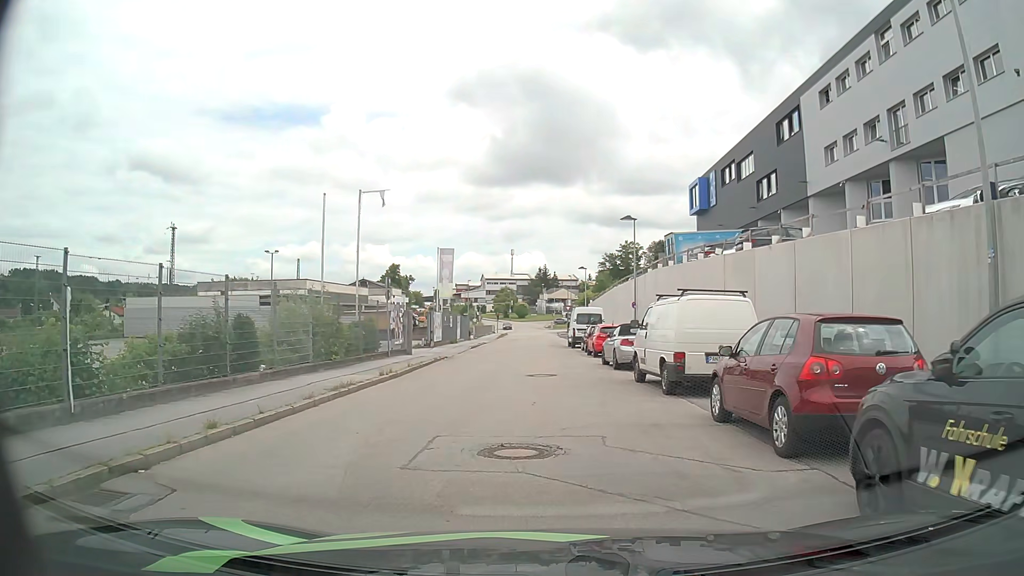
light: Day
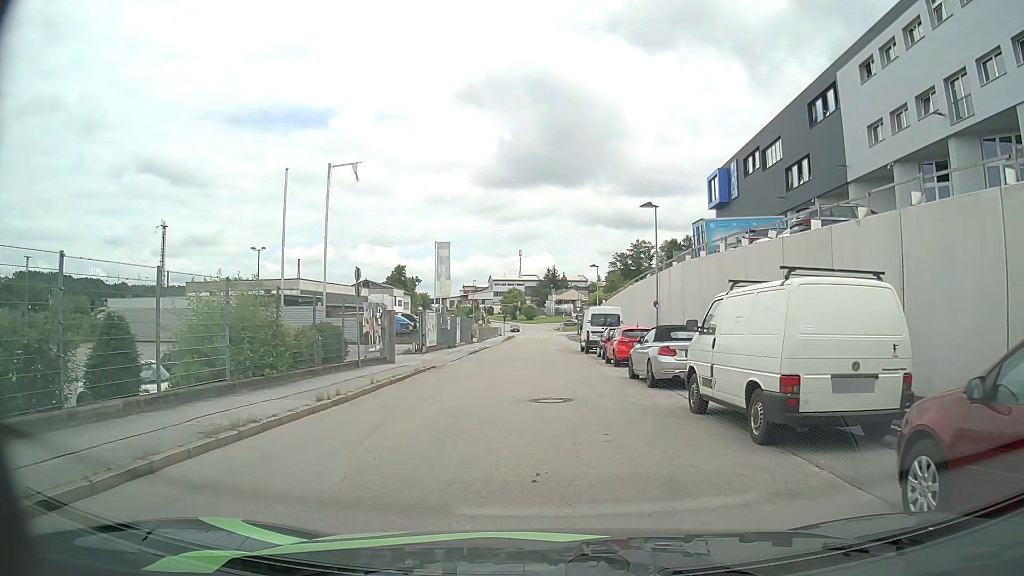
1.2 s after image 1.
(0.0, +5.4) m; -1°
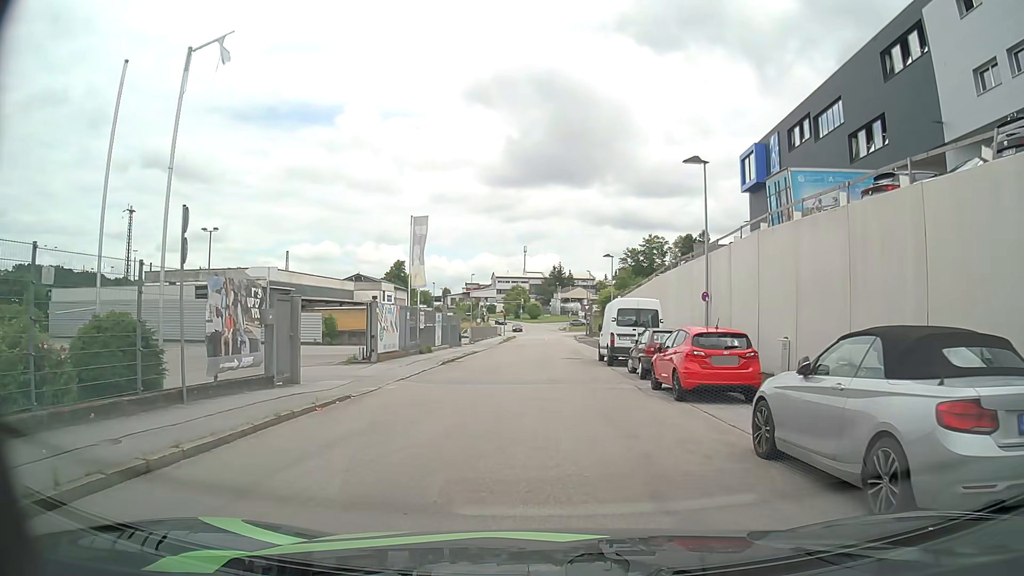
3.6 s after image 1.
(0.0, +10.9) m; -1°
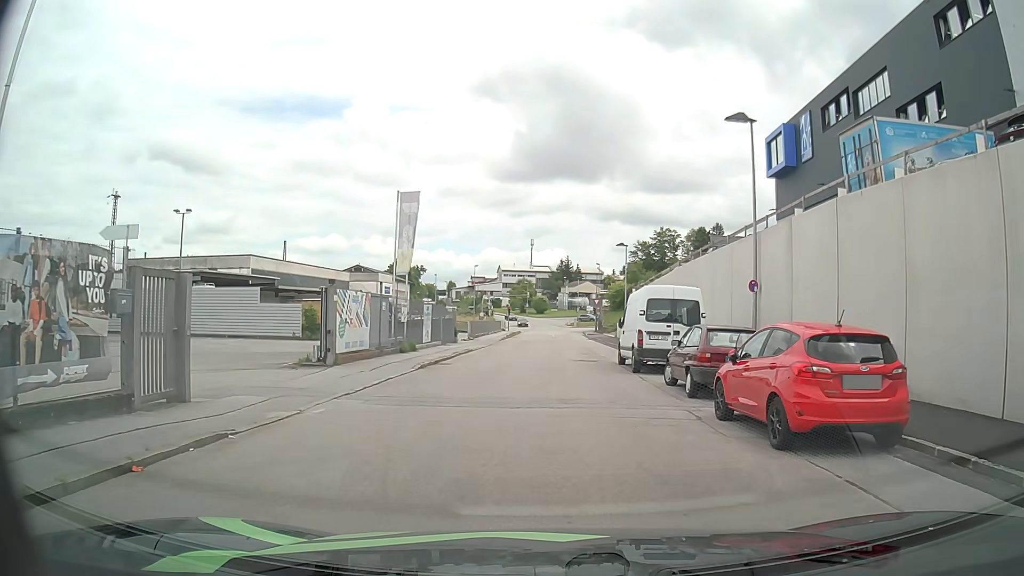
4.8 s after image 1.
(0.0, +5.6) m; -1°
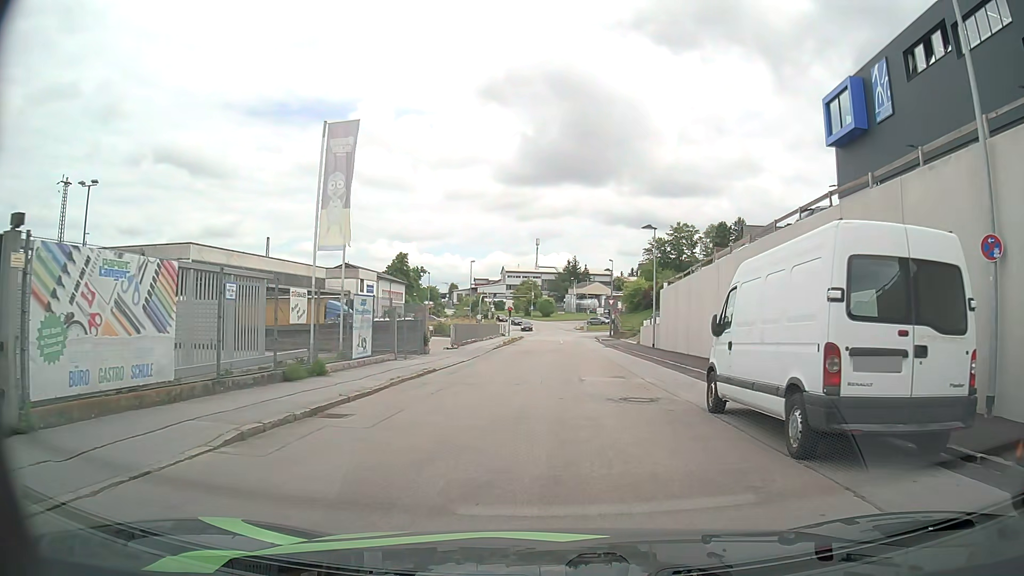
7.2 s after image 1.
(+0.2, +12.5) m; 0°
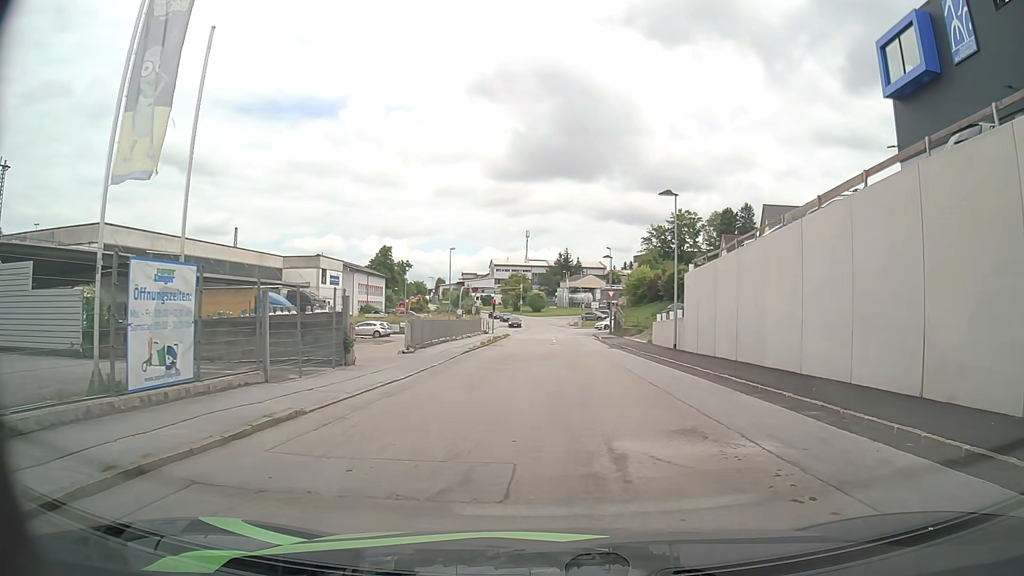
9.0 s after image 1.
(+0.1, +10.7) m; +1°
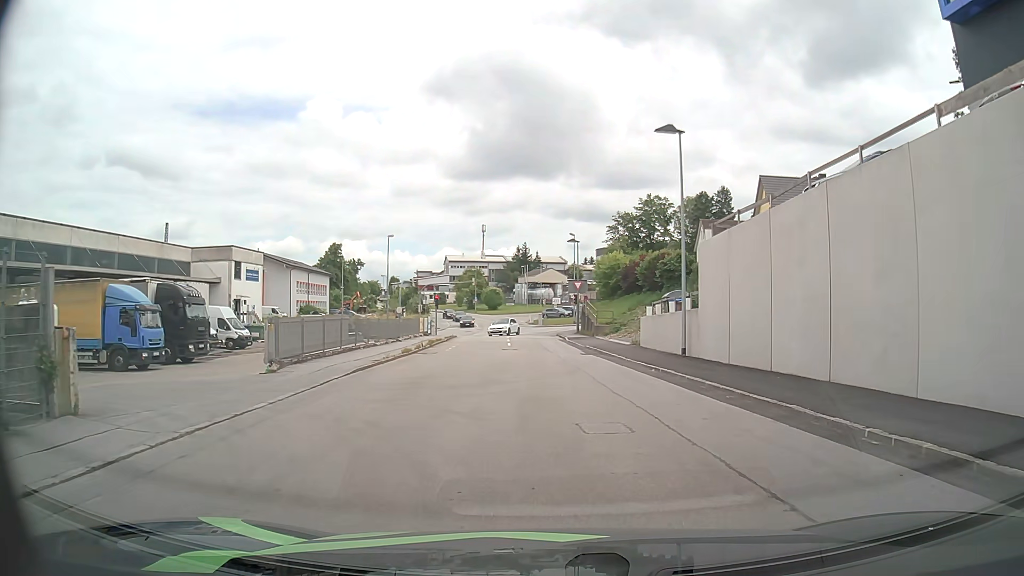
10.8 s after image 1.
(+0.3, +11.4) m; +3°
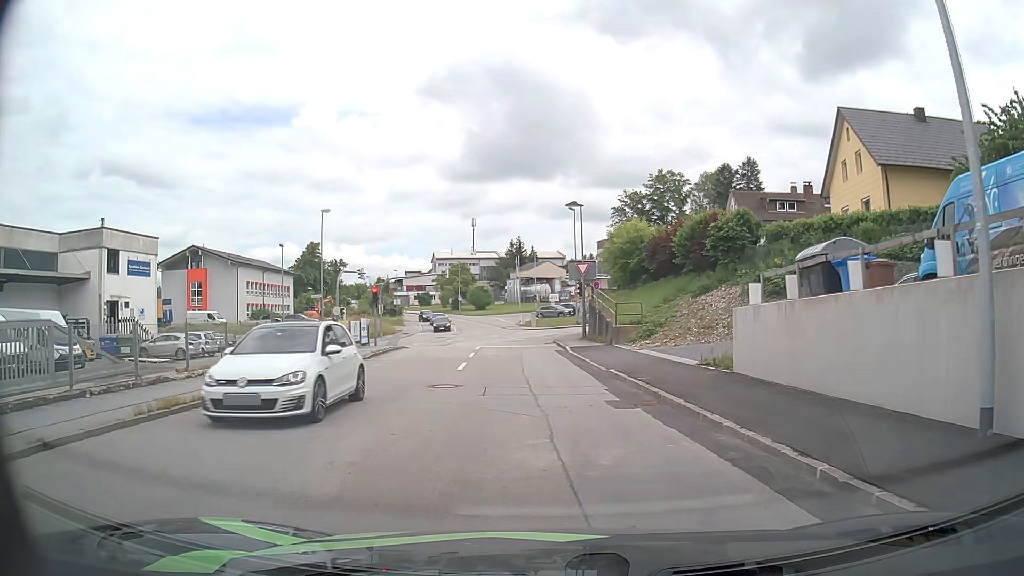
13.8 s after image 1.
(+0.5, +17.8) m; 0°
(0, +10) (-1, +20) (-1, +30) (-2, +40) (-5, +49) (-12, +56) (-22, +57) (-32, +58) (-42, +57) (-52, +57) m
